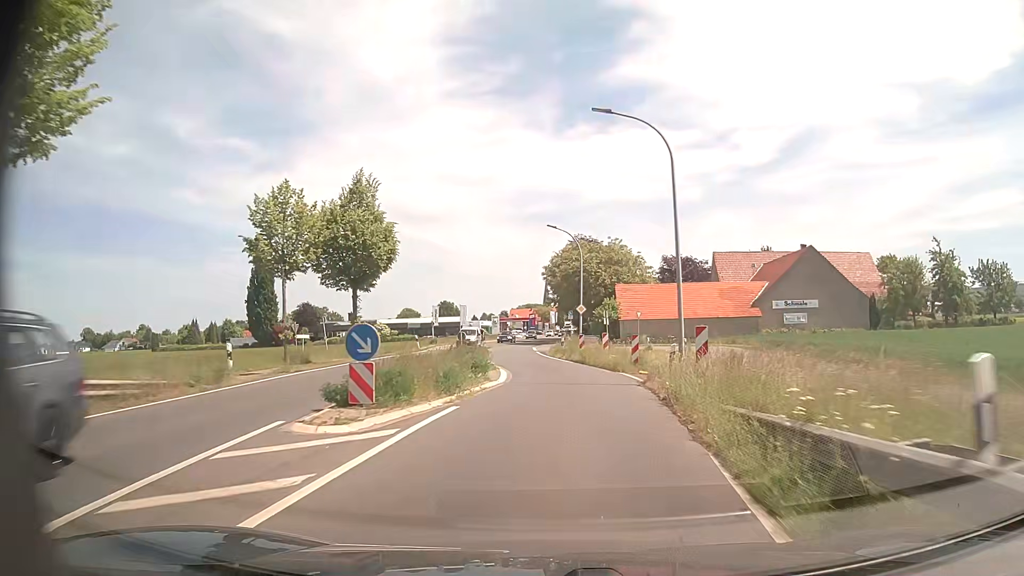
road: primary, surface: asphalt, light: Day
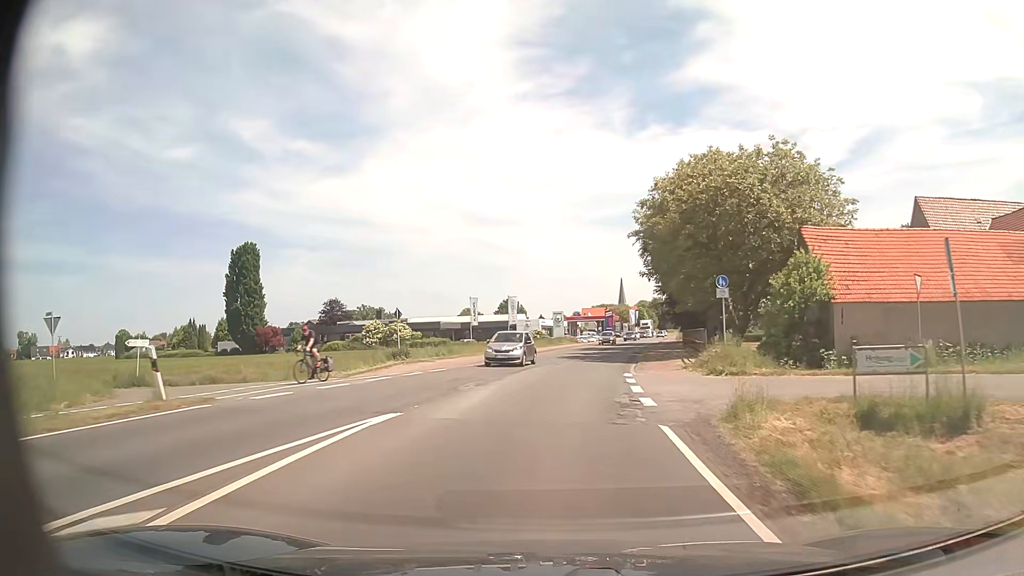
(-1.1, +39.2) m; -6°
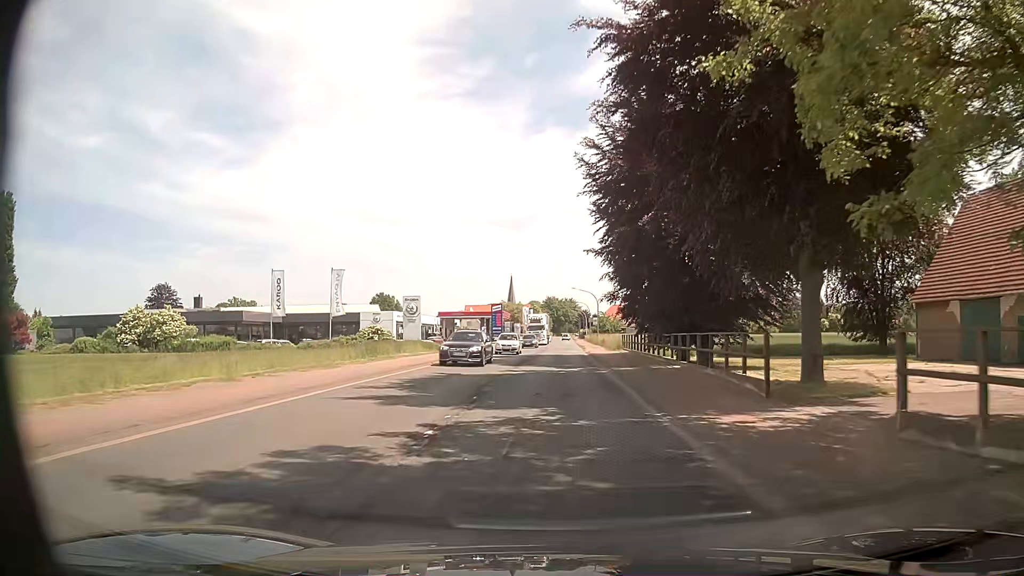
(+3.1, +39.3) m; +9°
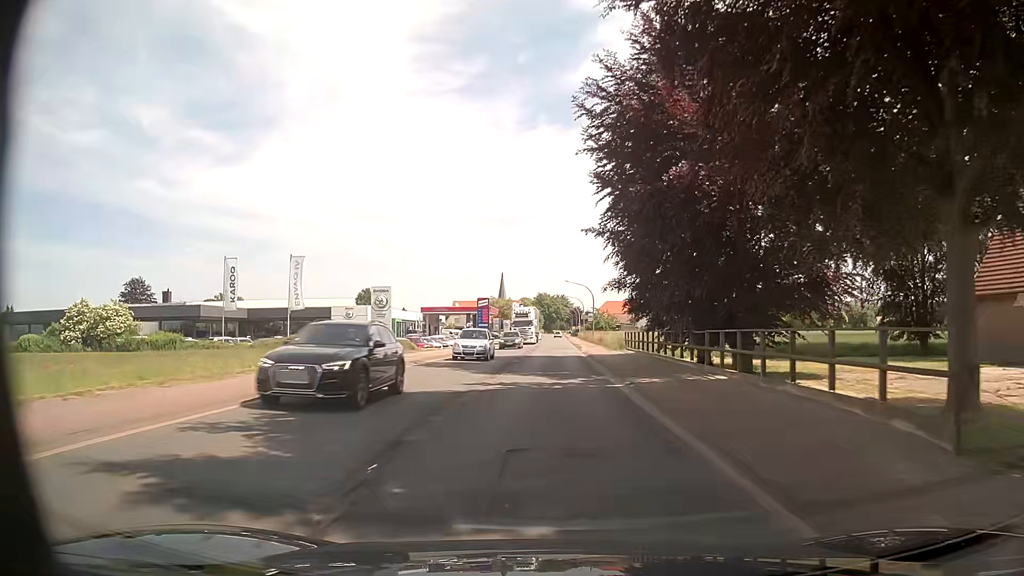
(0.0, +7.9) m; +1°
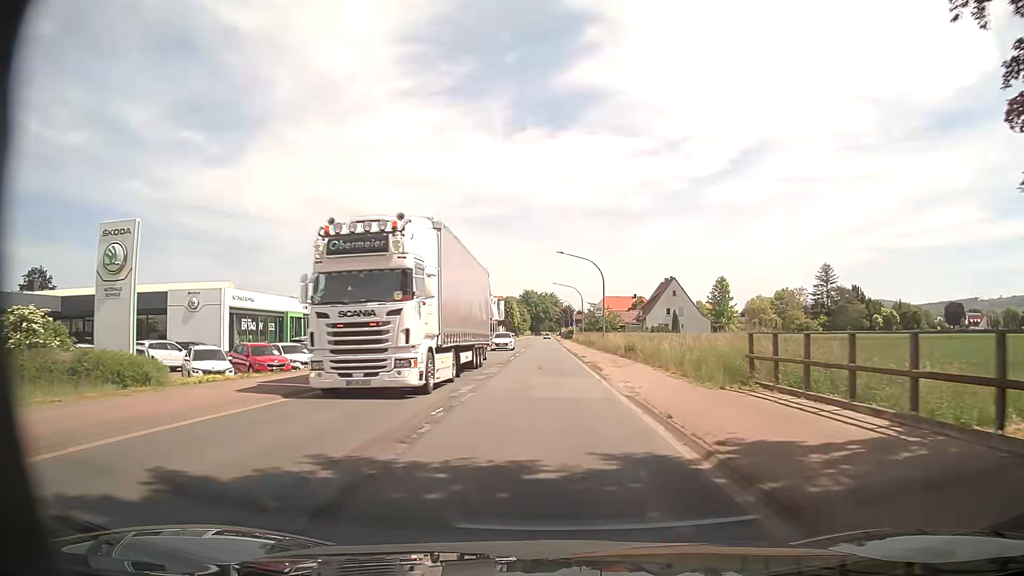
(+0.3, +31.7) m; +1°
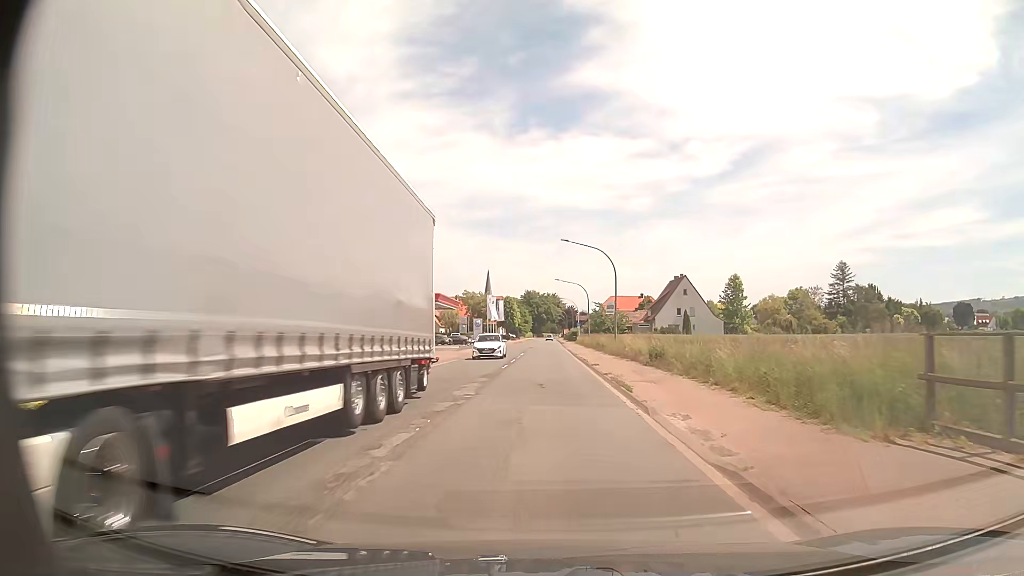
(0.0, +7.9) m; 0°
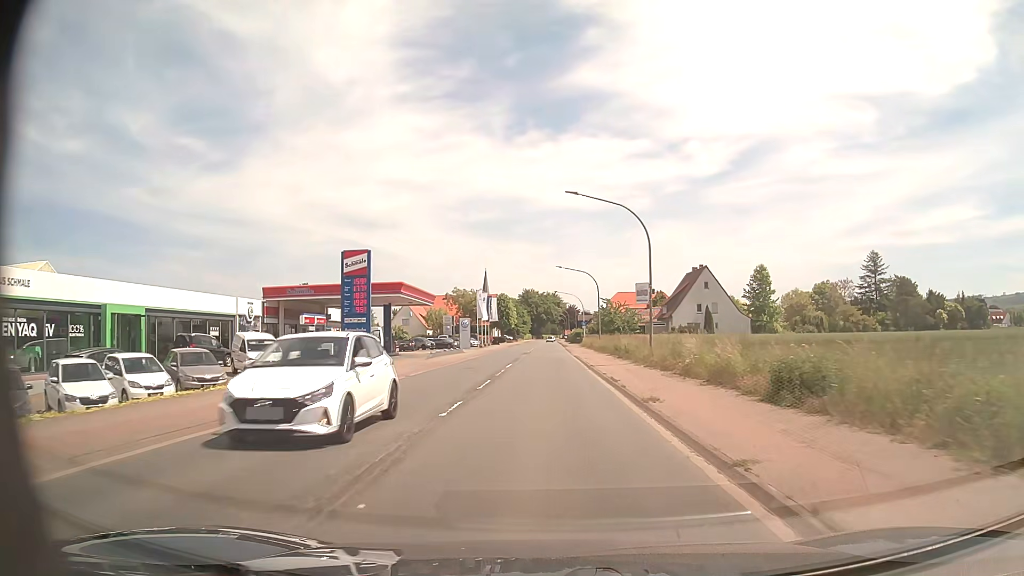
(+0.2, +15.8) m; +1°
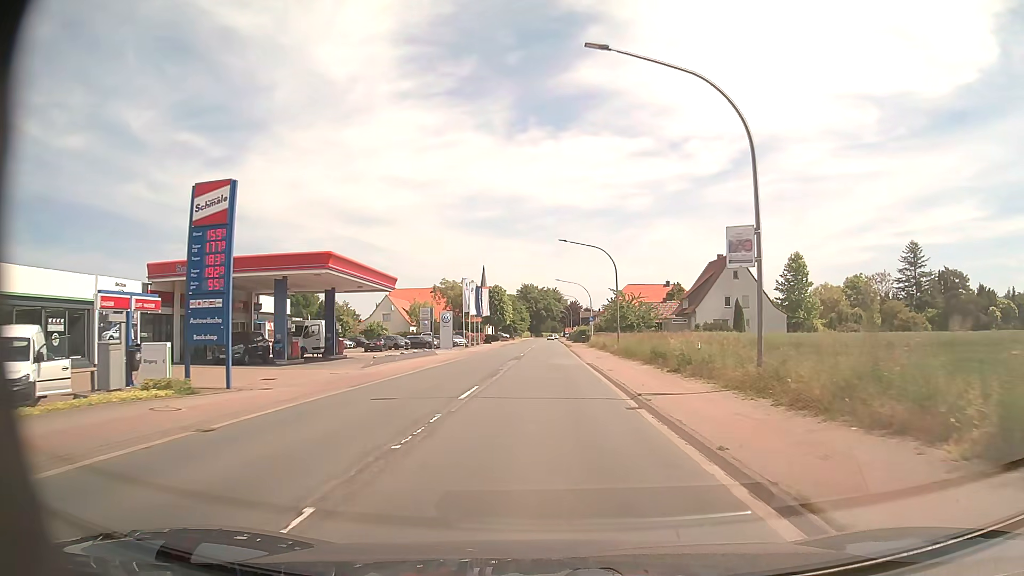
(0.0, +15.8) m; 0°
(0, +10) (0, +20) (0, +30) (0, +40) (0, +50) (0, +60) (0, +70) (0, +80) (0, +90) (0, +100) m
